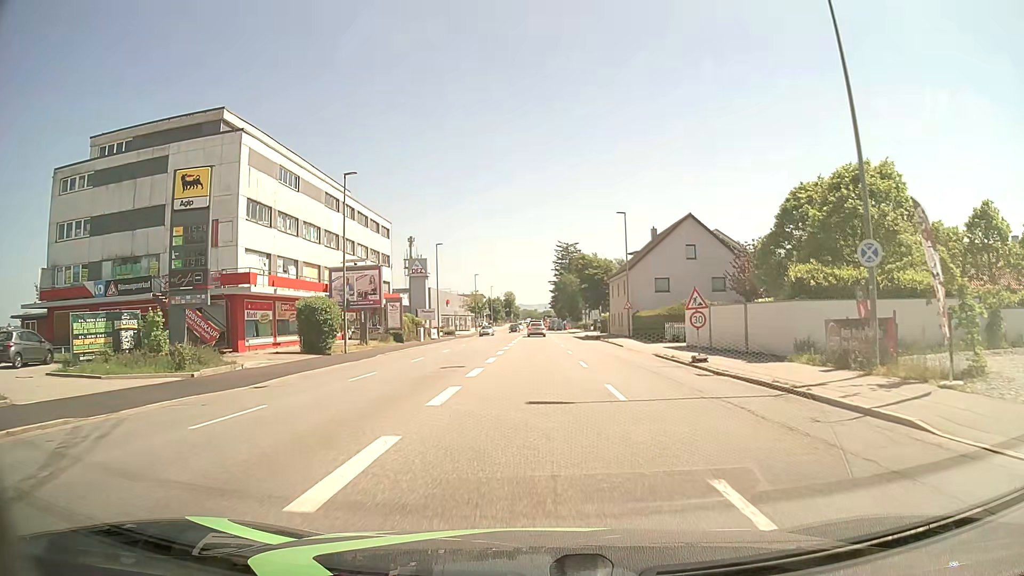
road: tertiary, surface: asphalt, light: Day
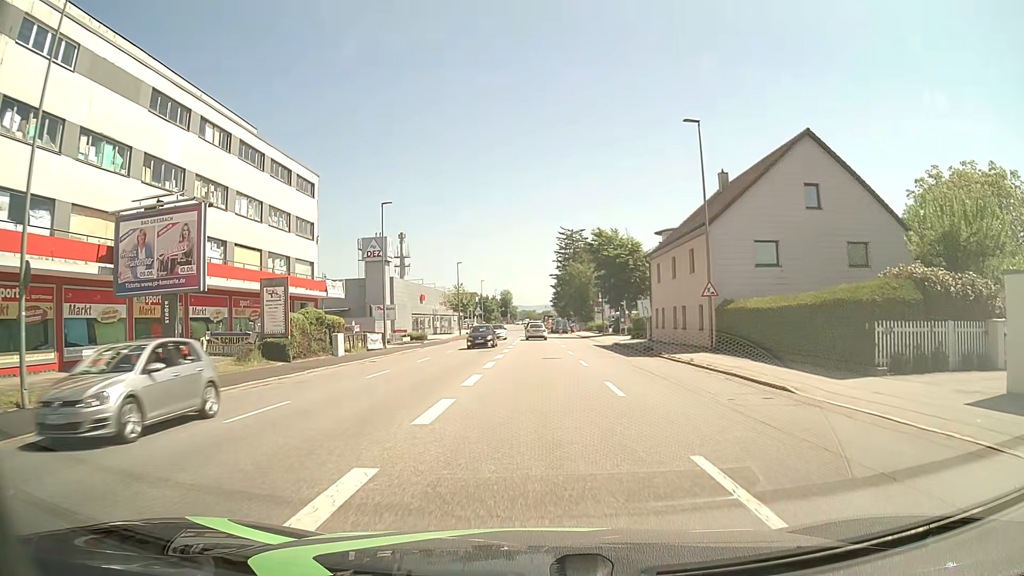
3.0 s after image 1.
(+0.1, +25.8) m; 0°
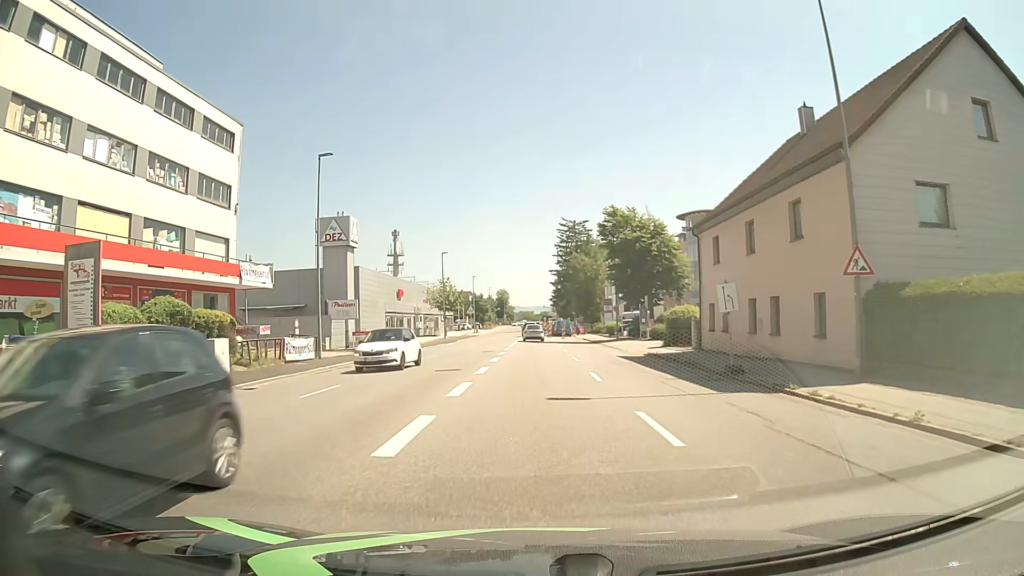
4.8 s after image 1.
(+0.1, +14.2) m; 0°
(0, +10) (0, +20) (0, +30) (0, +40) (0, +50) (0, +60) (0, +70) (0, +80) (0, +90) (0, +100) m
